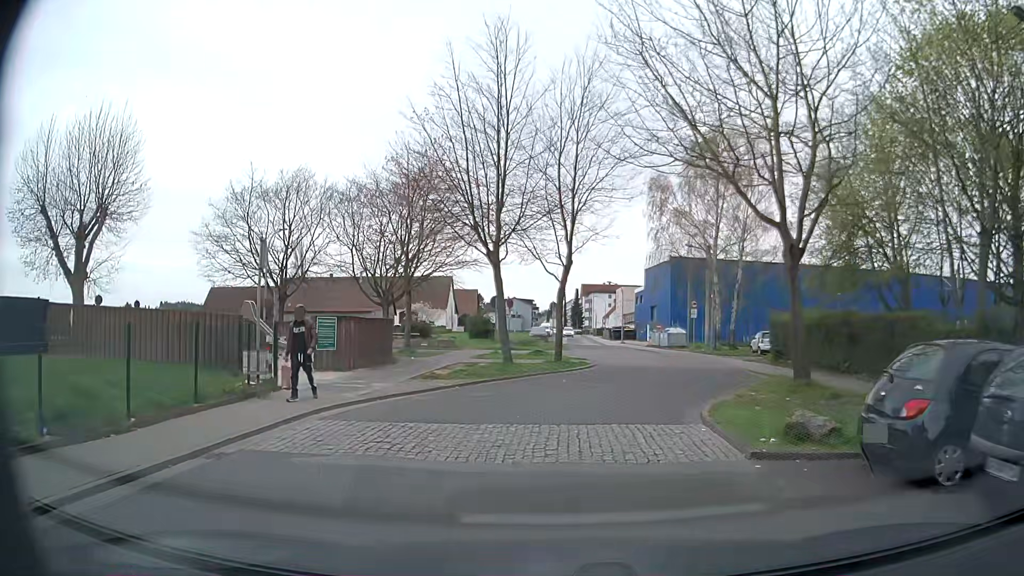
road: unclassified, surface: paved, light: Day
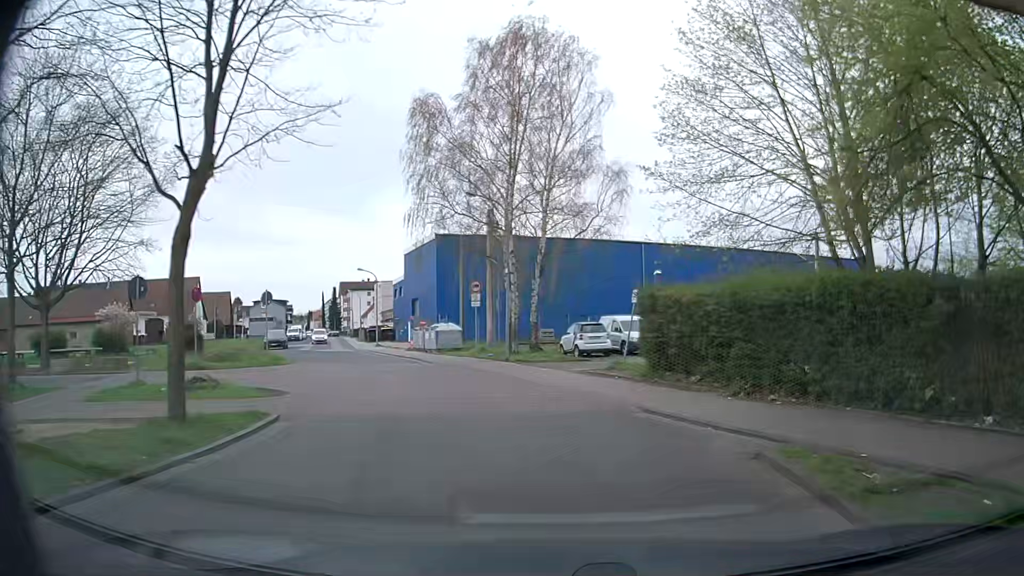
(+1.3, +14.7) m; +19°
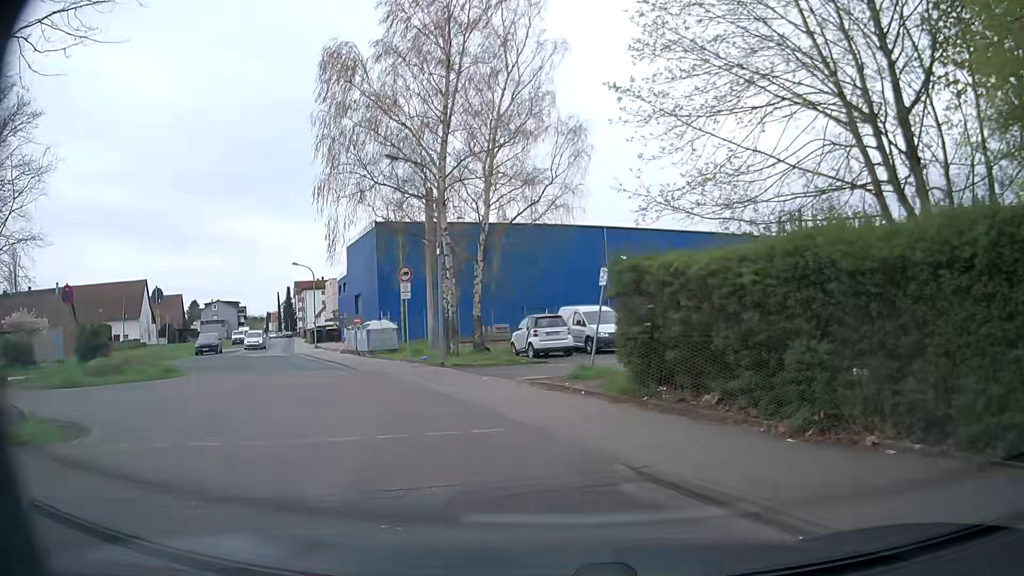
(+0.4, +5.4) m; +5°
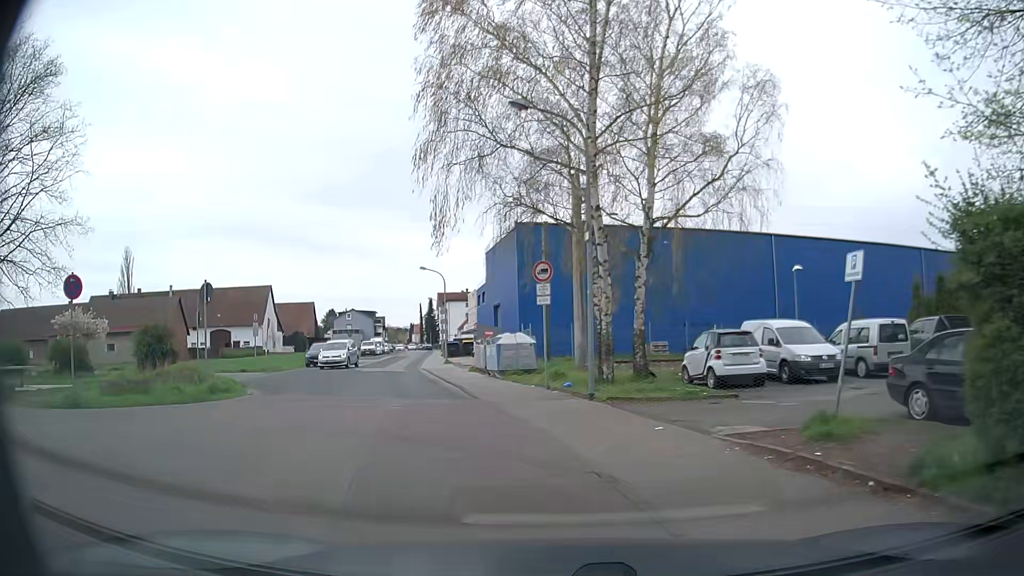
(-0.7, +6.1) m; -11°
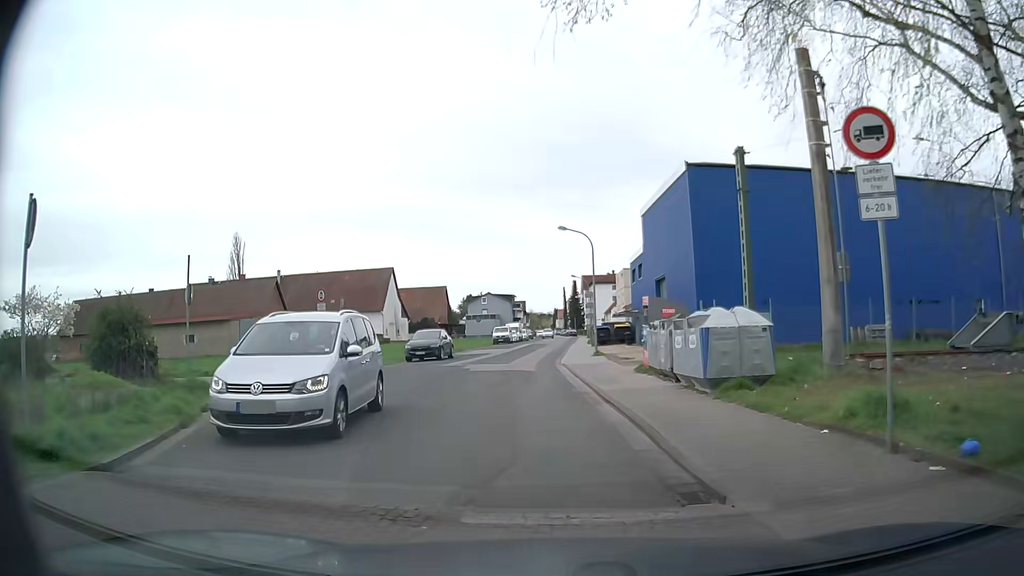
(-2.3, +11.9) m; -15°
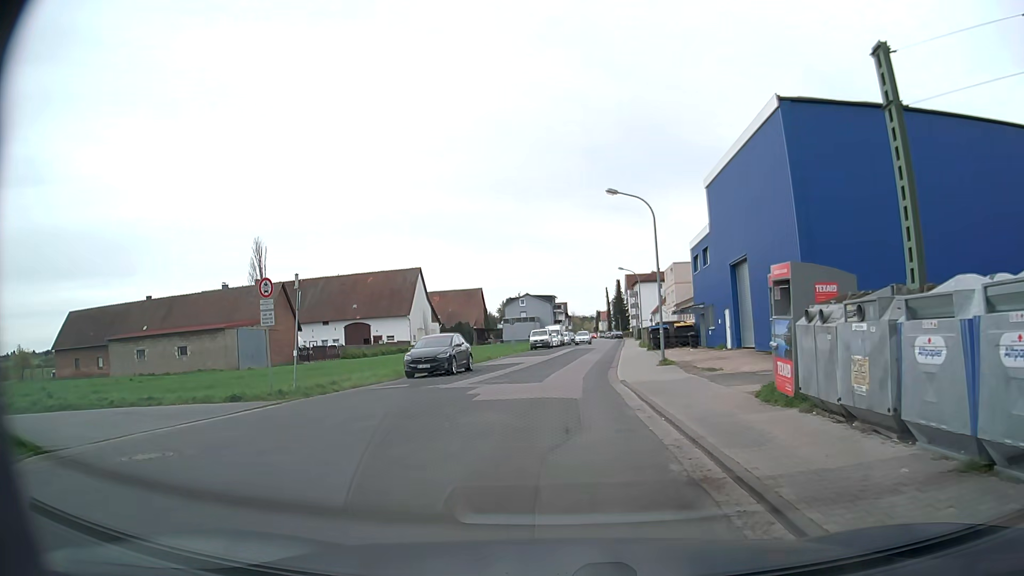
(-0.1, +9.3) m; -4°
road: residential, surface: asphalt
